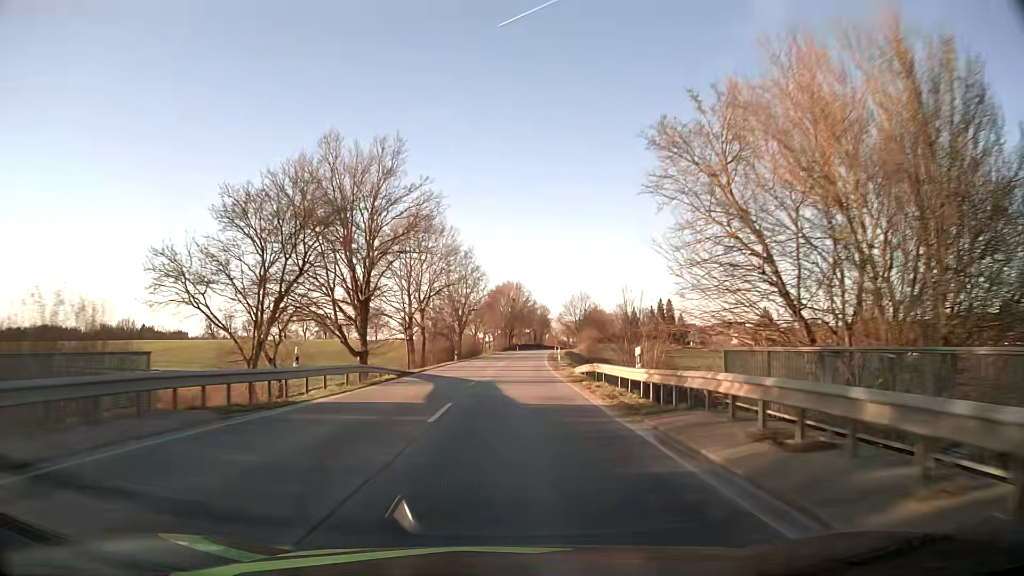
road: secondary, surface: asphalt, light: Day
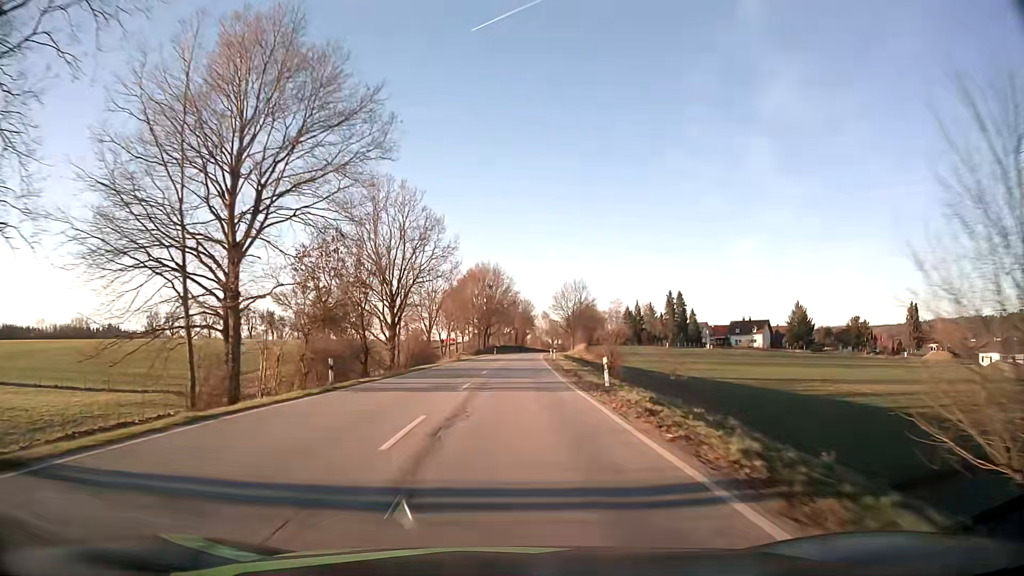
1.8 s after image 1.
(+0.8, +40.2) m; +2°
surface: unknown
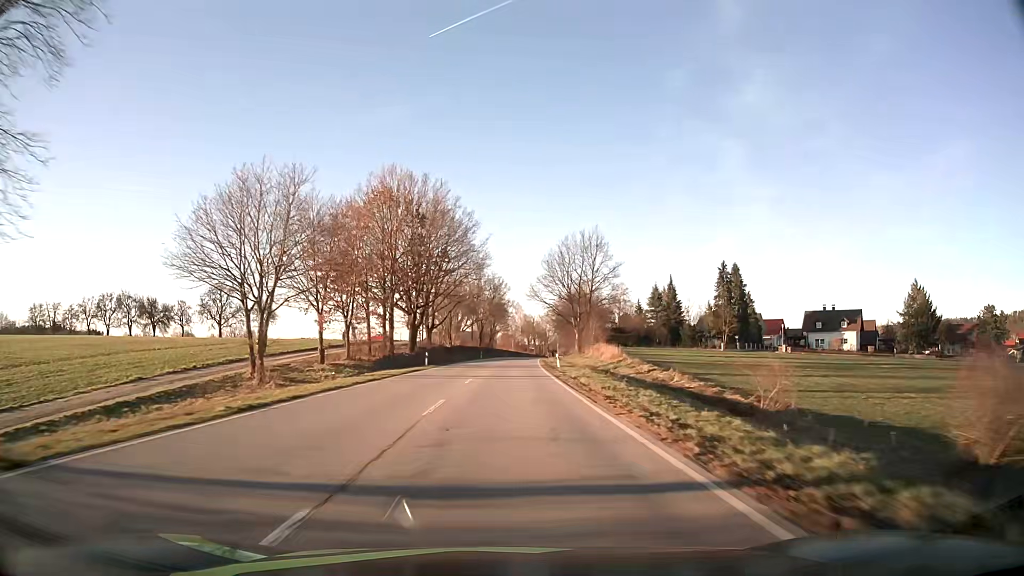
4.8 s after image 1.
(+1.6, +67.8) m; +3°
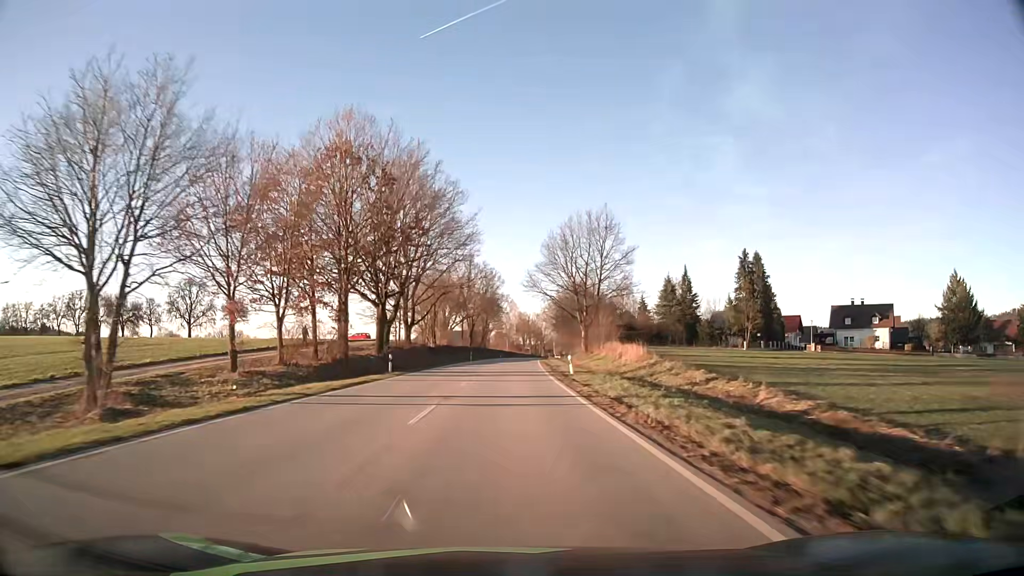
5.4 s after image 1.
(0.0, +13.7) m; 0°
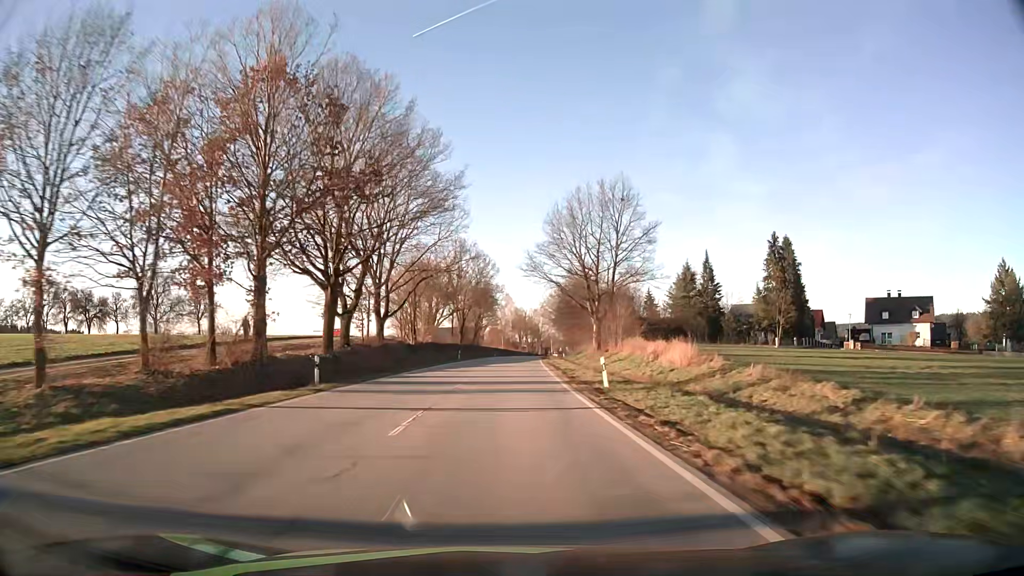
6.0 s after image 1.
(+0.1, +13.8) m; 0°
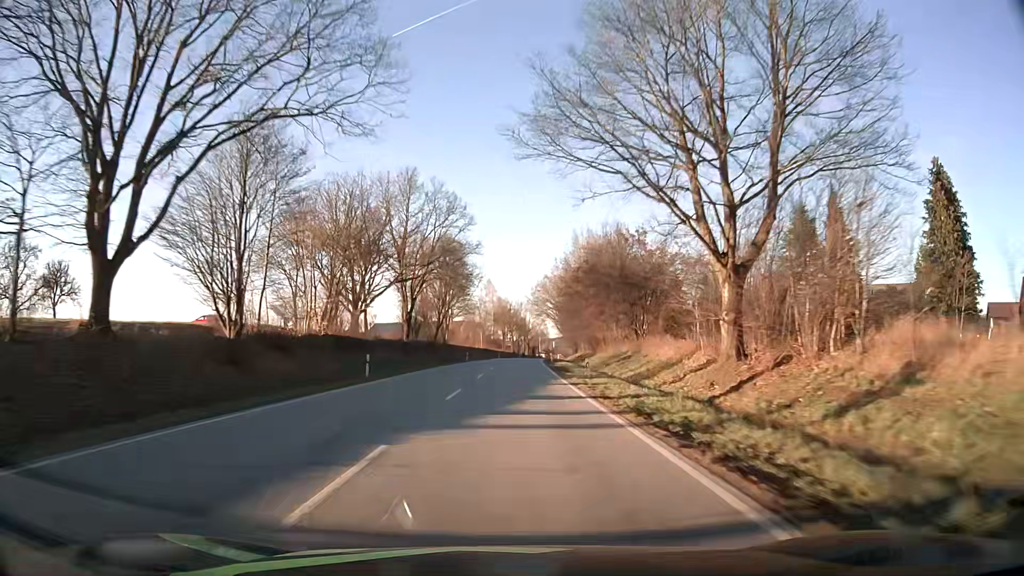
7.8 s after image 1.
(+0.4, +41.5) m; +1°
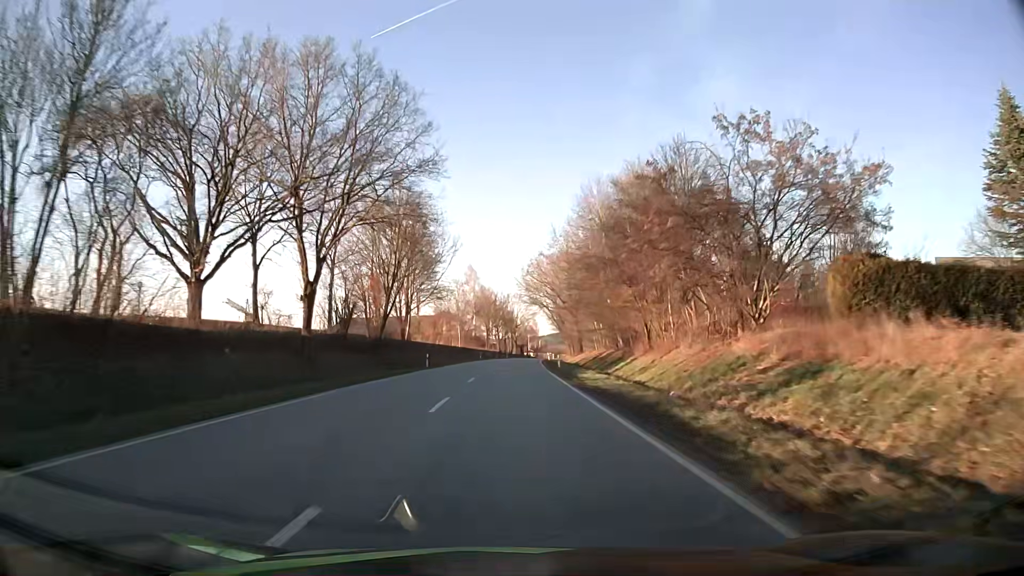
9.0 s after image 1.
(+0.2, +27.9) m; +1°
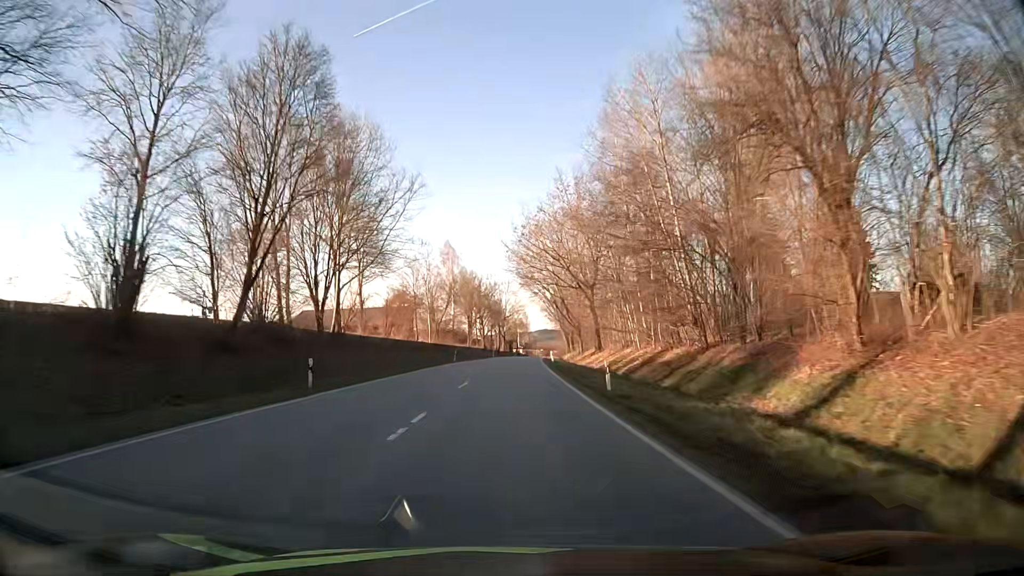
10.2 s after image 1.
(+0.3, +28.0) m; +1°
(0, +10) (0, +20) (0, +30) (0, +40) (+1, +50) (+1, +60) (+2, +70) (+2, +80) (+3, +90) (+3, +100) m
